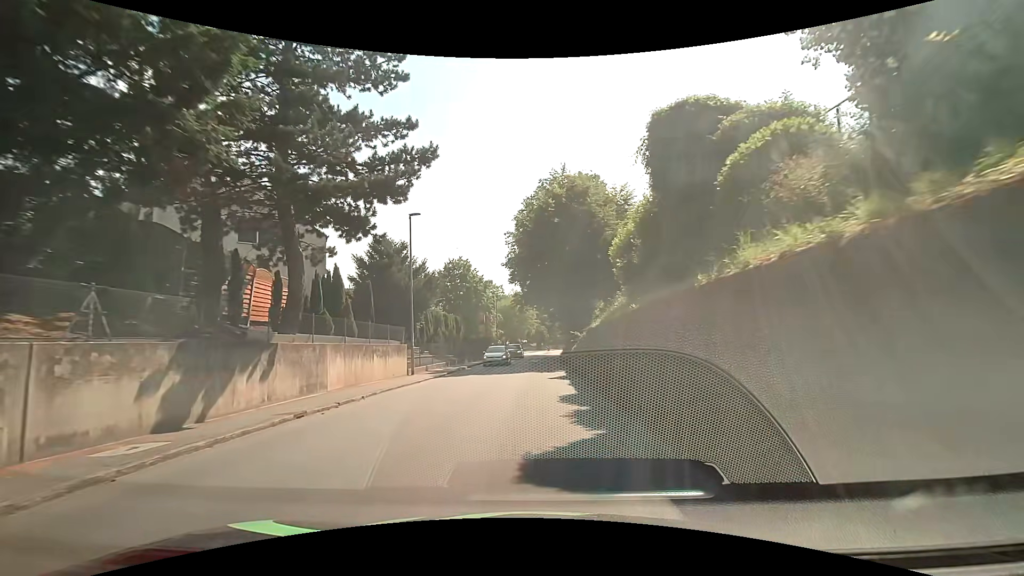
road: tertiary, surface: asphalt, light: Day
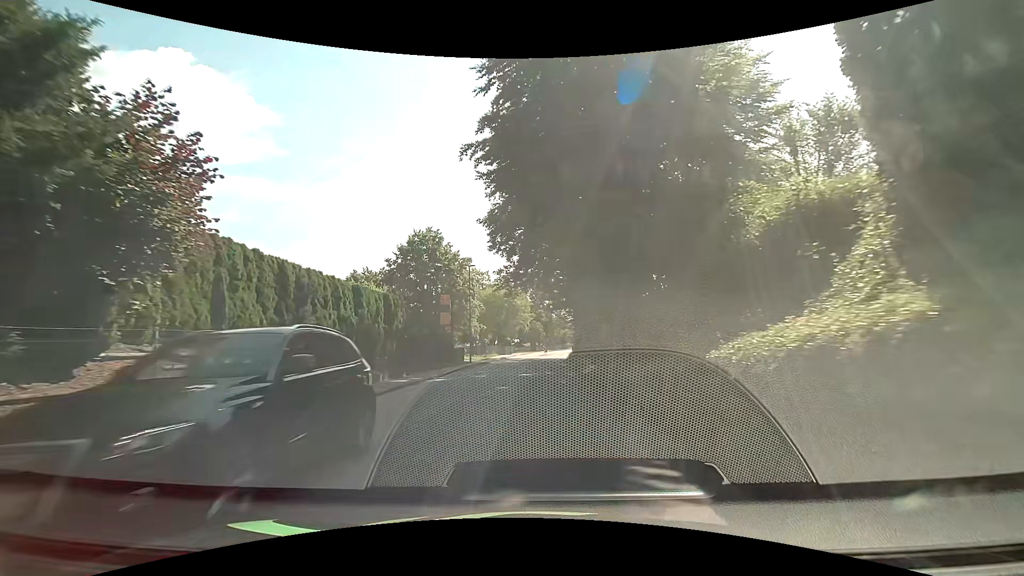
(0.0, +22.3) m; +1°
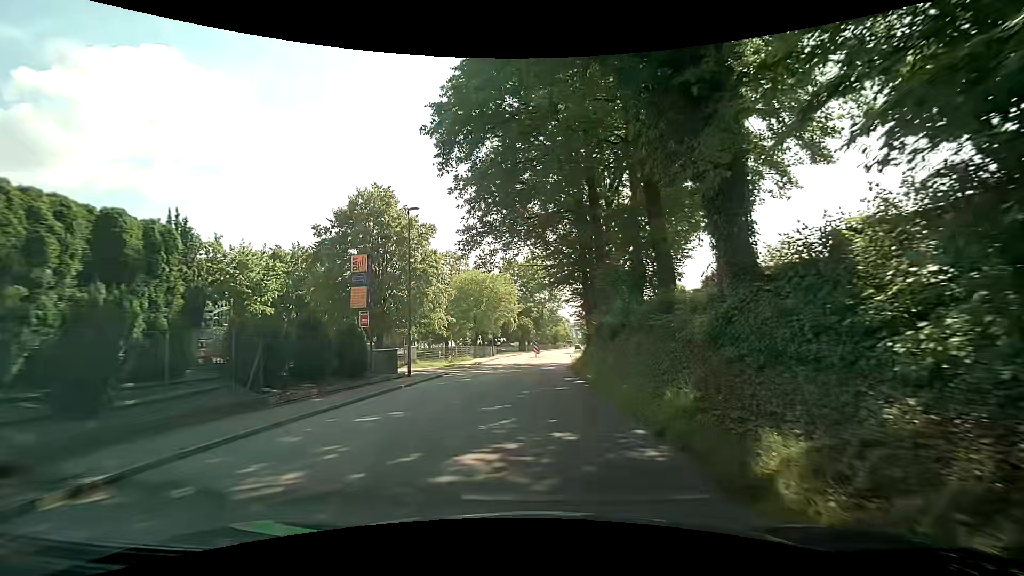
(-0.1, +17.9) m; +1°
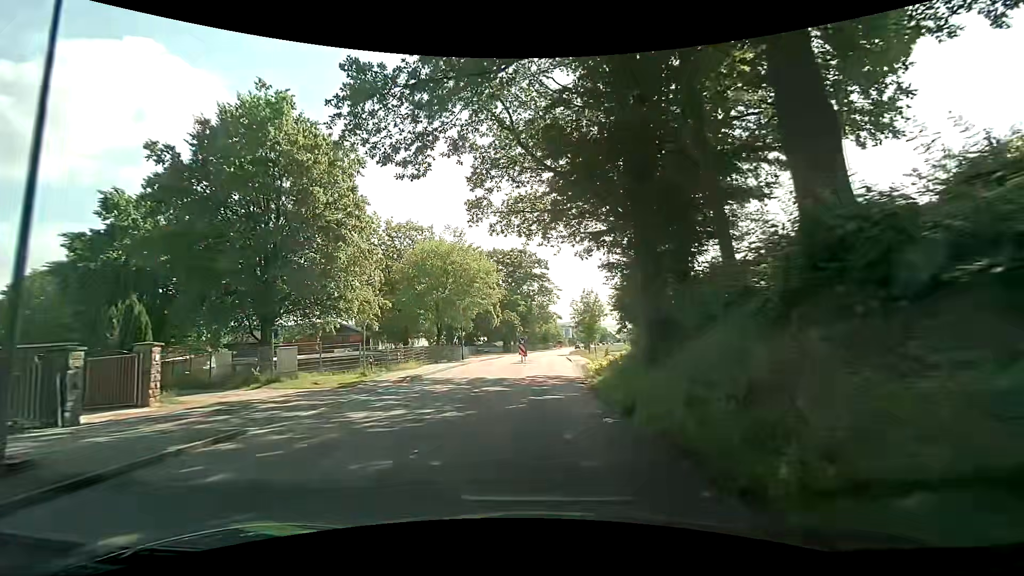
(-0.1, +17.9) m; 0°
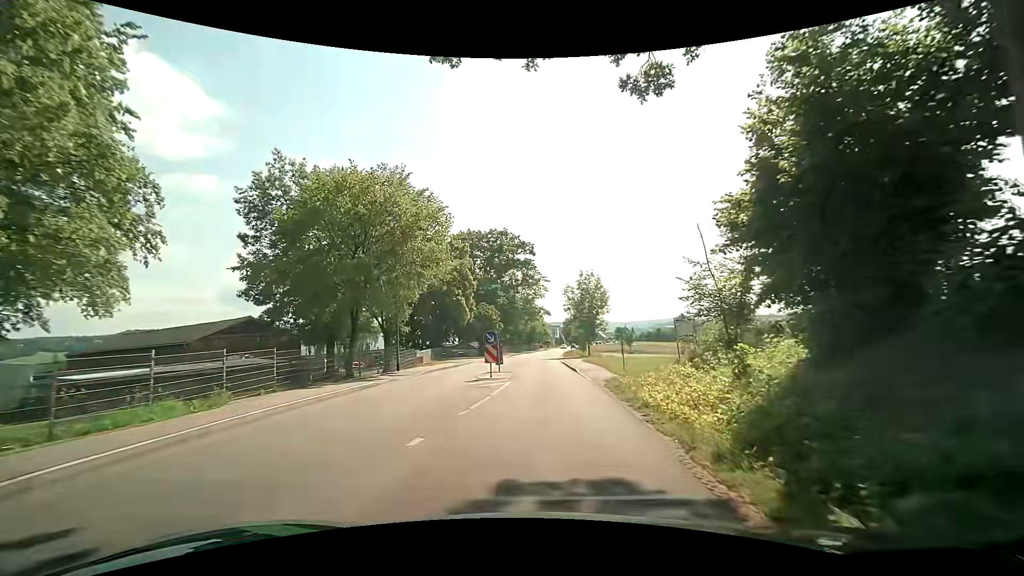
(+0.6, +17.9) m; +3°
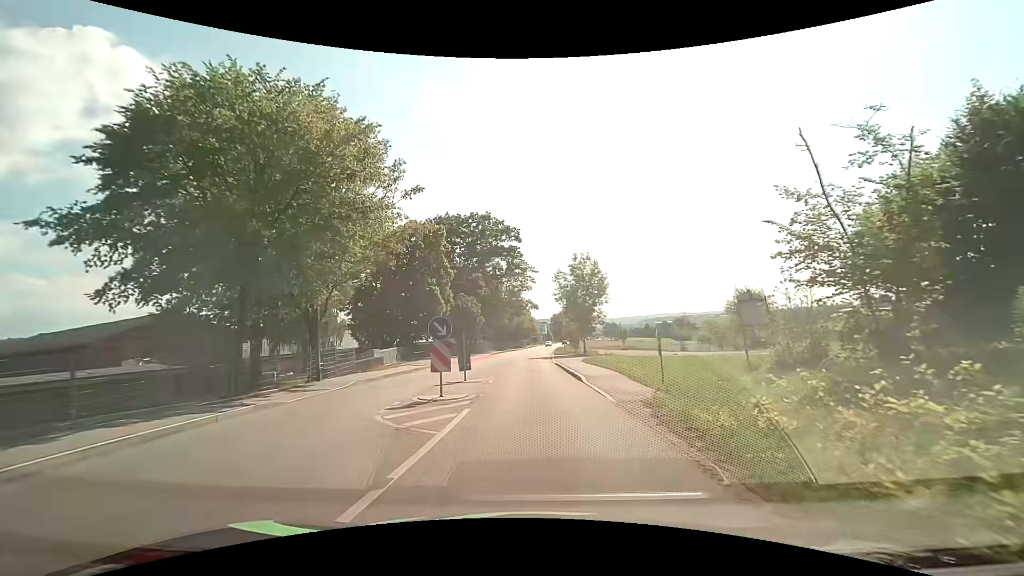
(0.0, +8.9) m; +2°
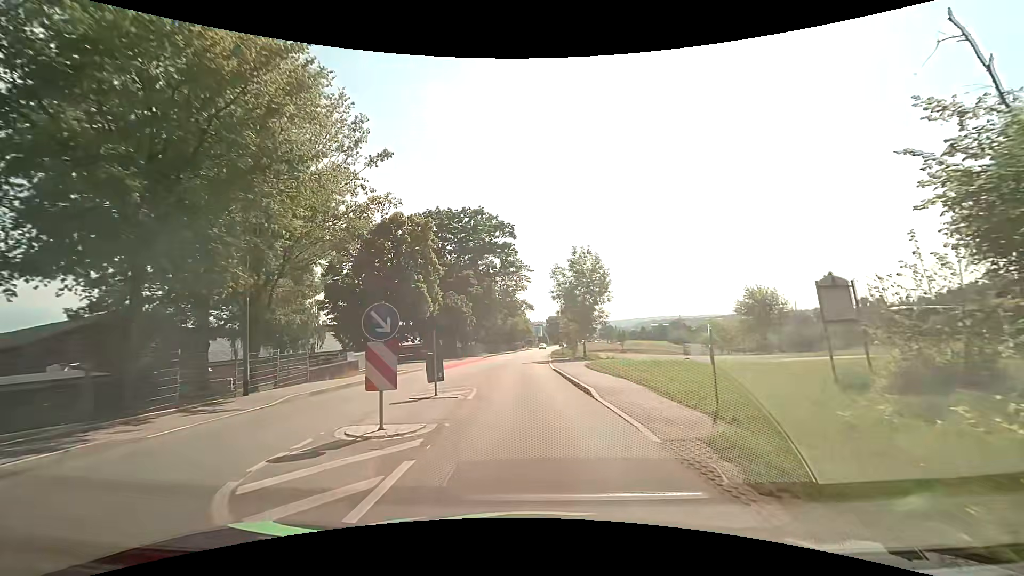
(-0.1, +4.5) m; -2°
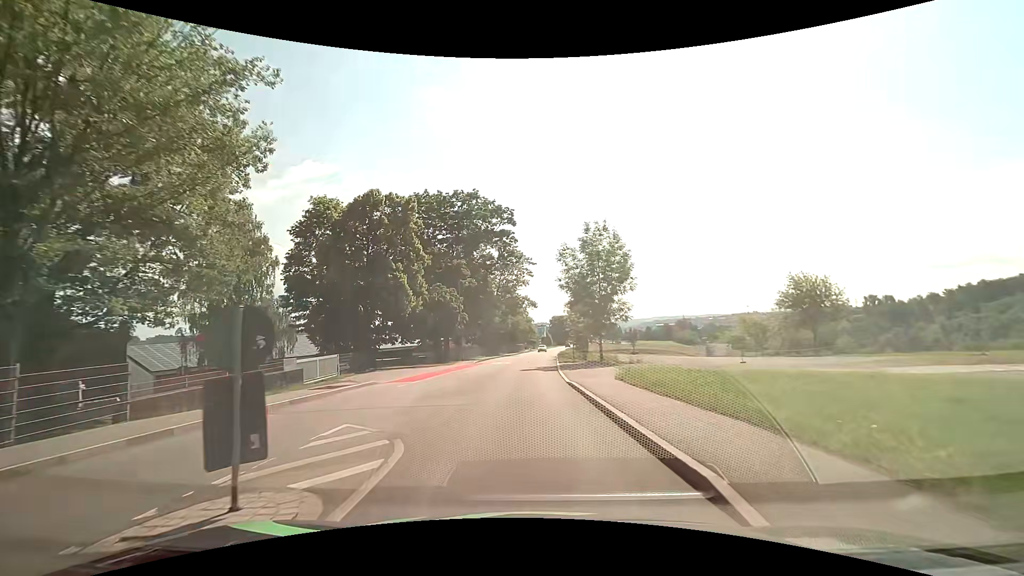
(+0.2, +9.0) m; +1°
(0, +10) (0, +20) (0, +30) (0, +40) (0, +50) (+1, +60) (+1, +70) (+2, +80) (+2, +90) (+3, +100) m
